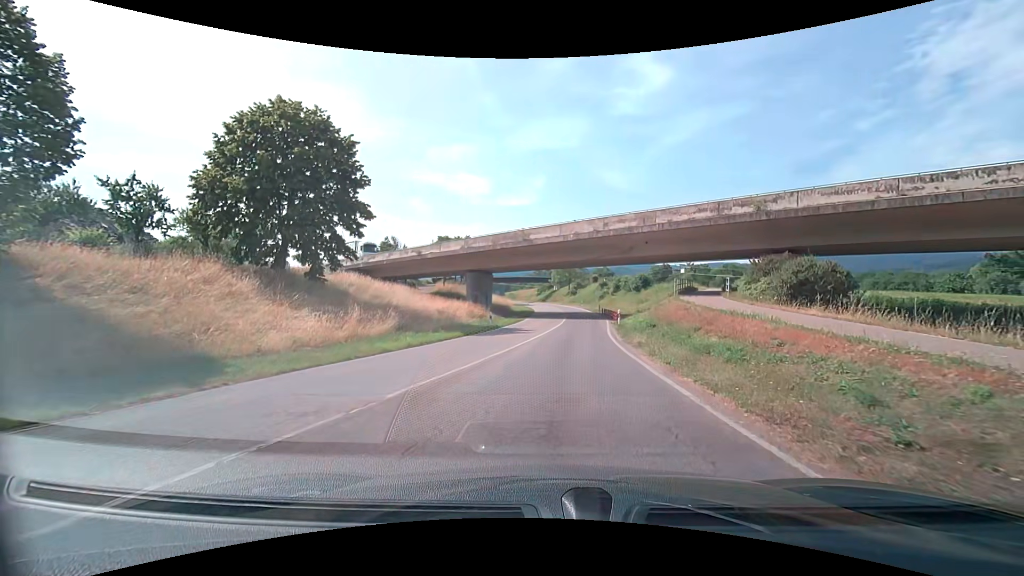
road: secondary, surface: asphalt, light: Day
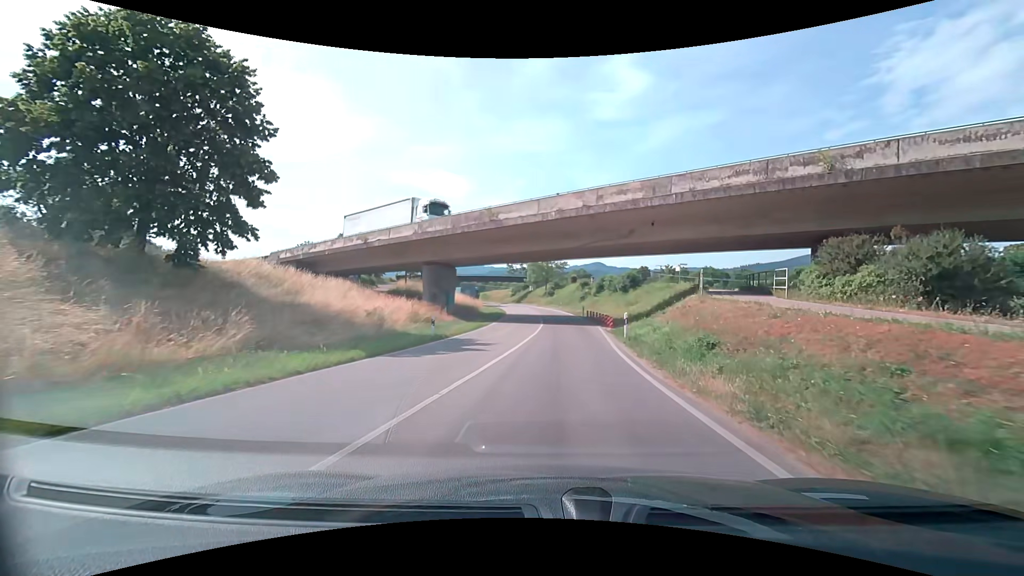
(+0.2, +10.4) m; +3°
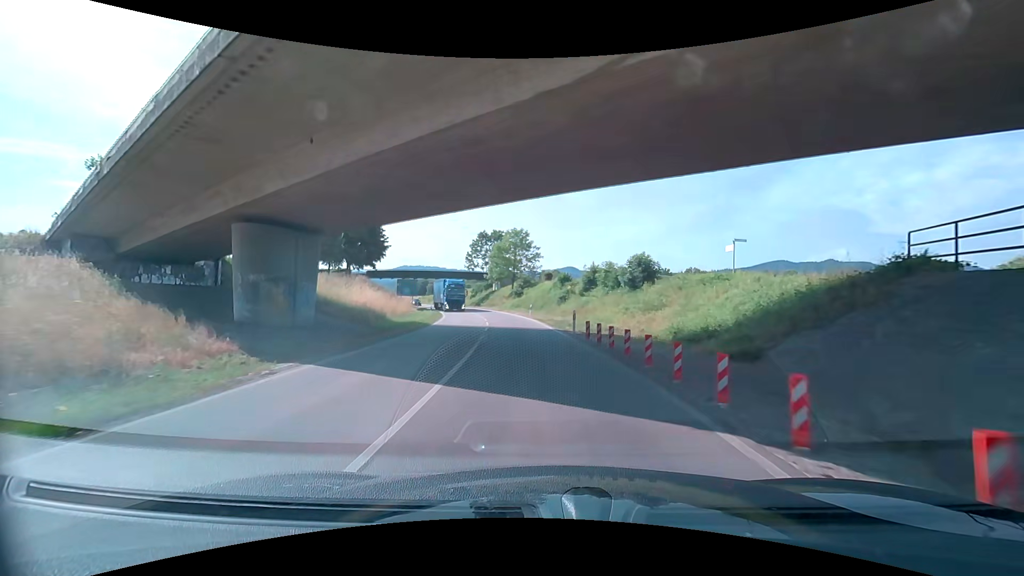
(+1.2, +25.8) m; +4°
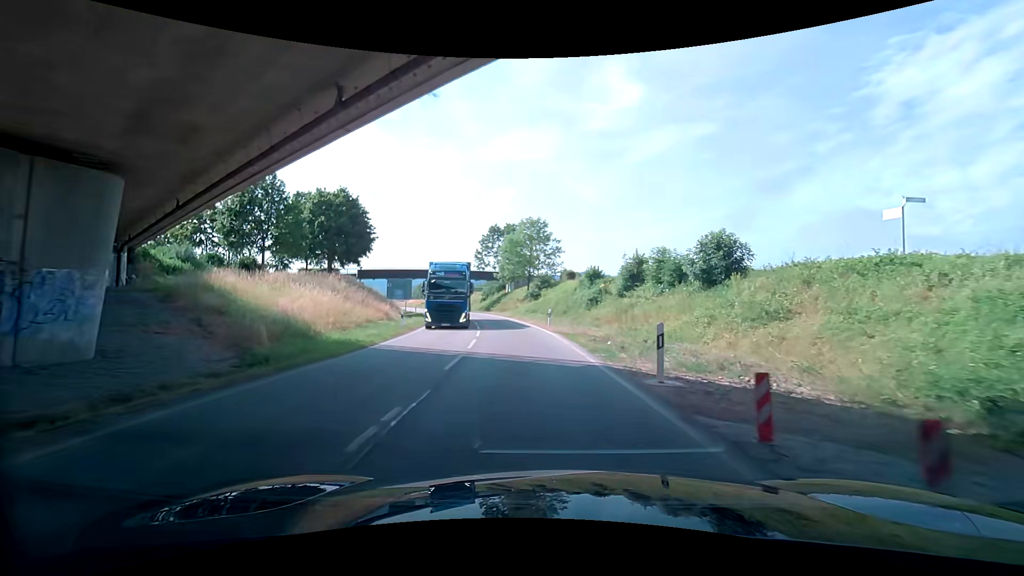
(-0.2, +13.9) m; -1°
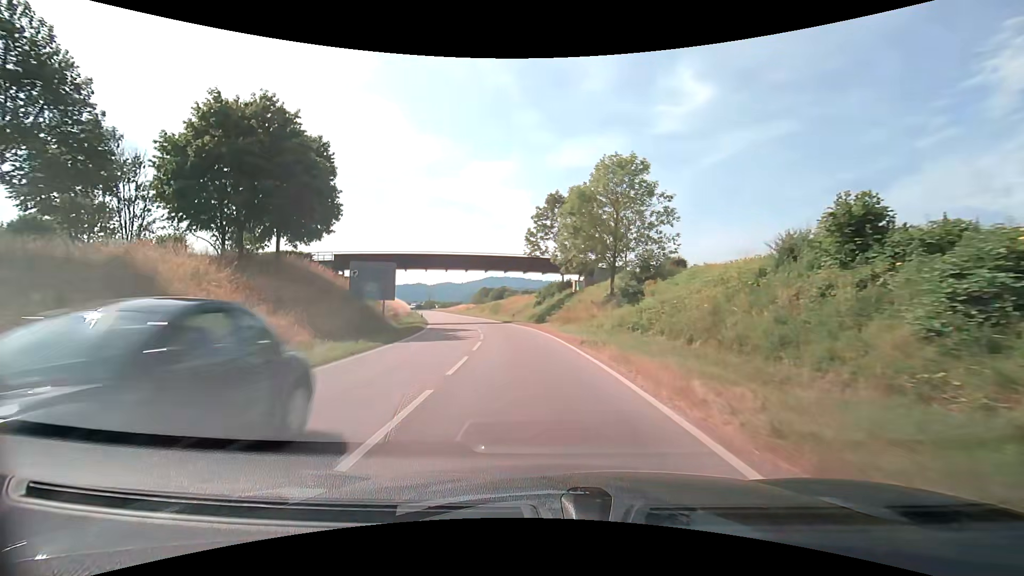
(-2.3, +29.9) m; -9°
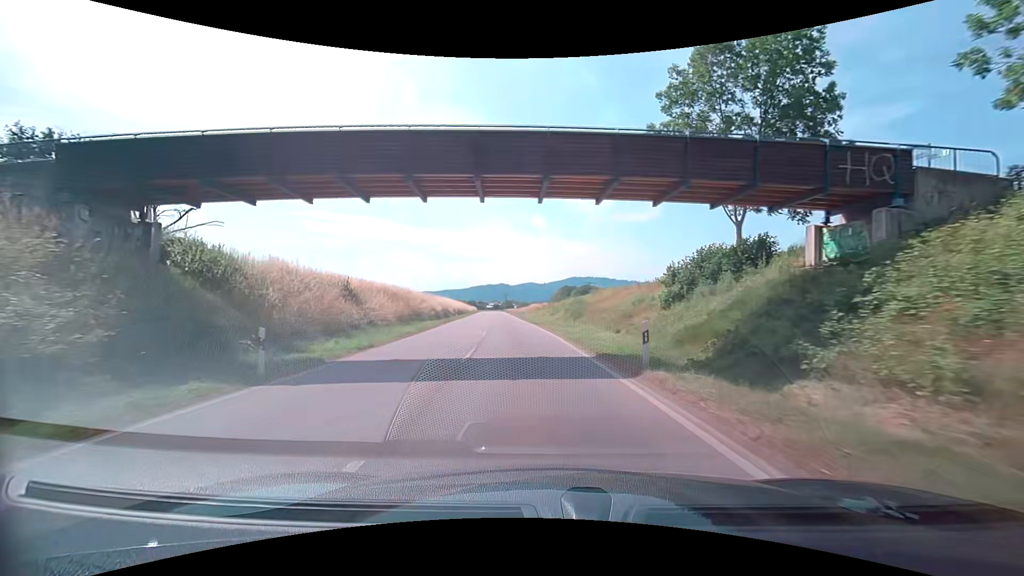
(-2.6, +34.3) m; -9°
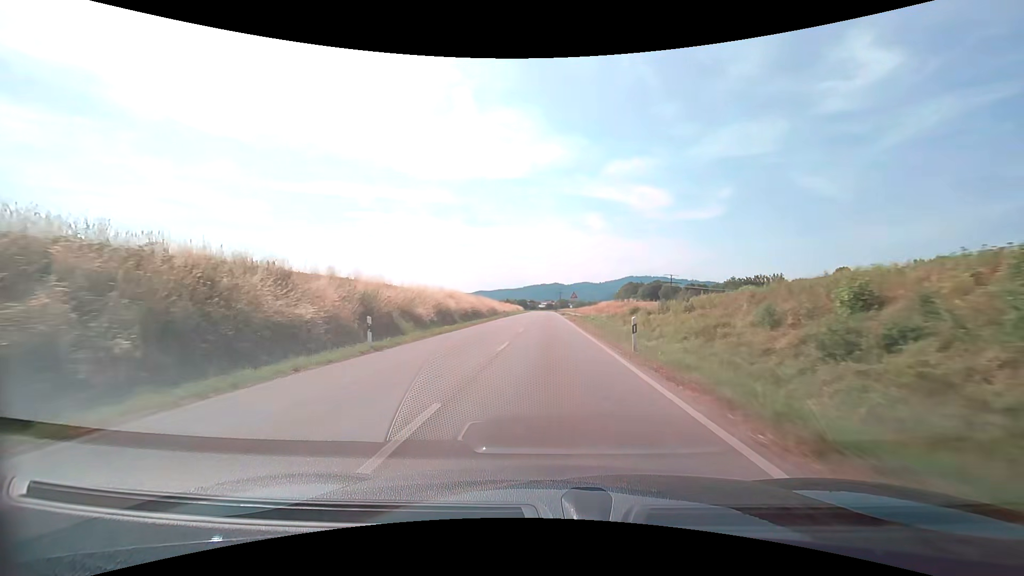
(-3.3, +45.5) m; -7°
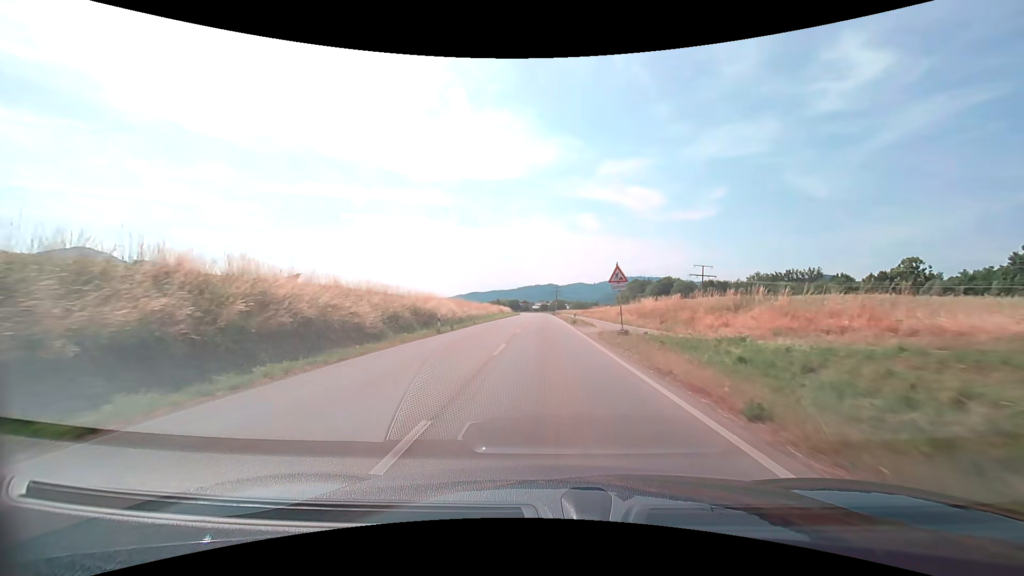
(+0.1, +37.3) m; +1°
